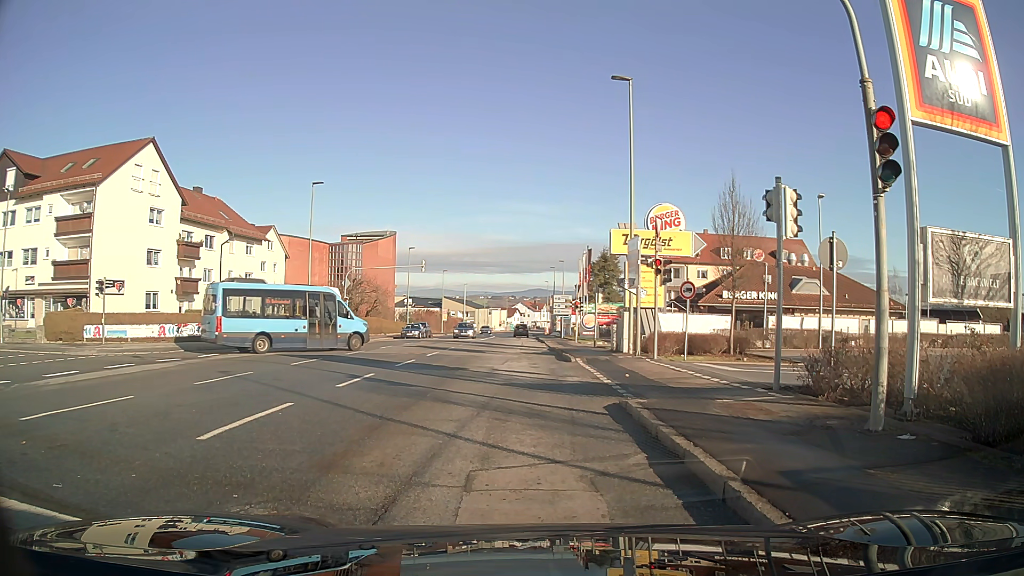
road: tertiary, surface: asphalt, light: Day
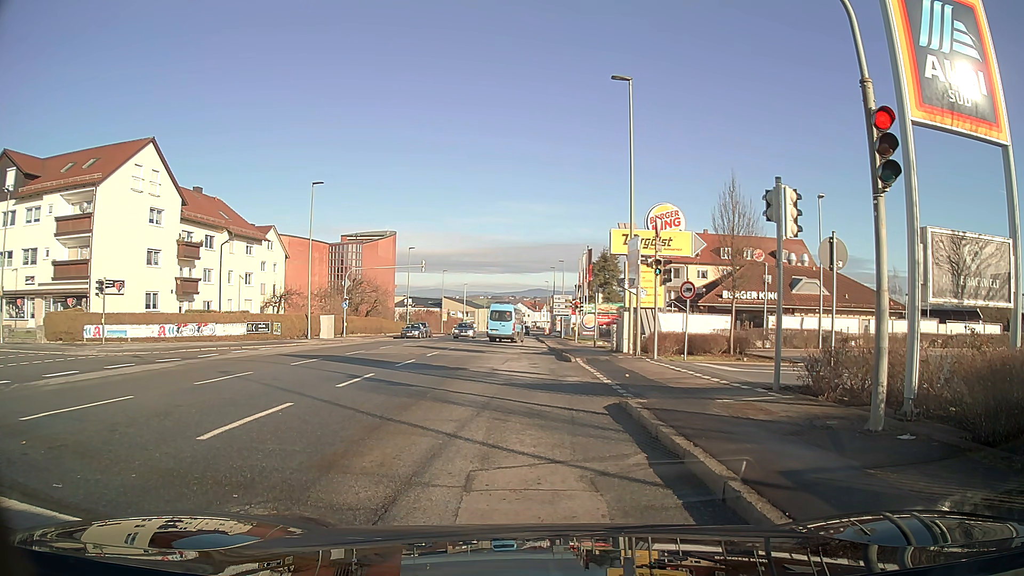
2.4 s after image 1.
(0.0, 0.0) m; 0°
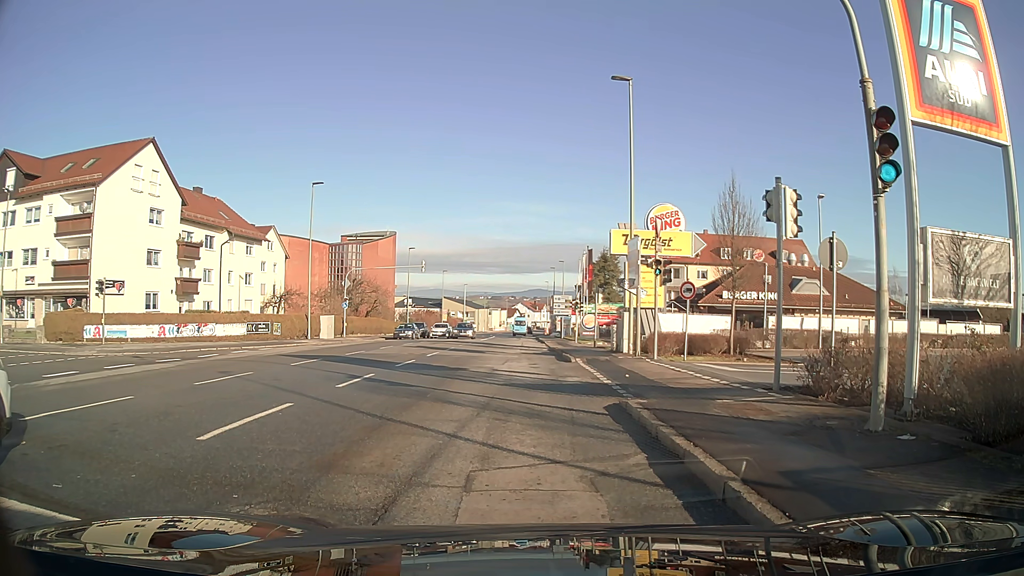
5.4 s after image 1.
(0.0, 0.0) m; 0°
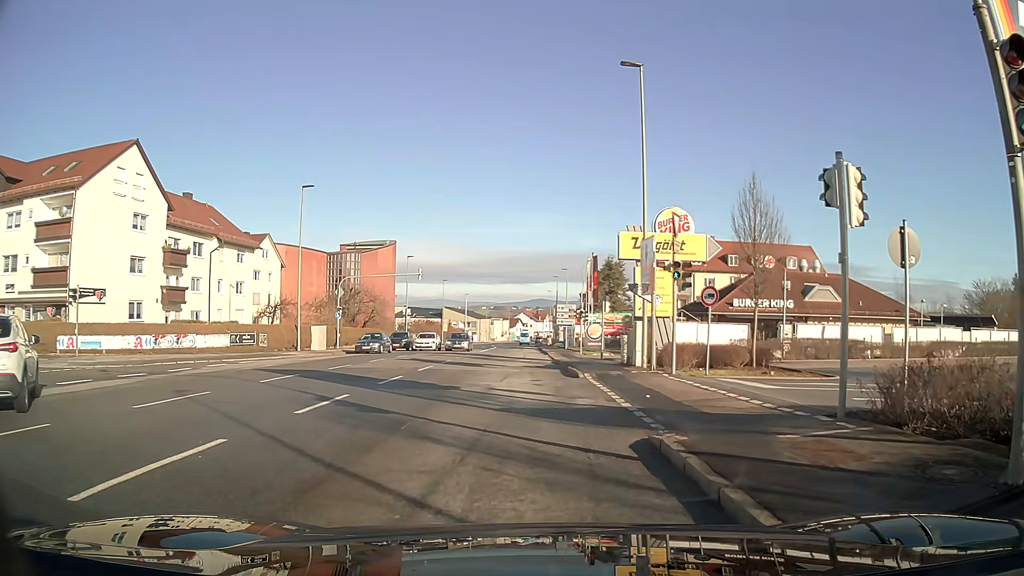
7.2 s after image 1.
(0.0, +2.7) m; 0°
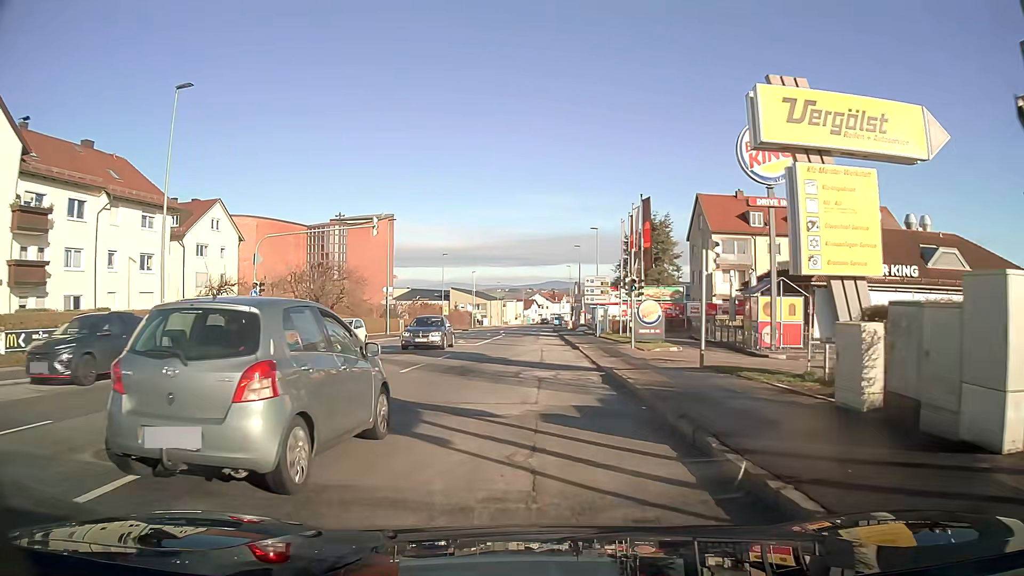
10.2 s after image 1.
(-0.2, +18.5) m; -1°
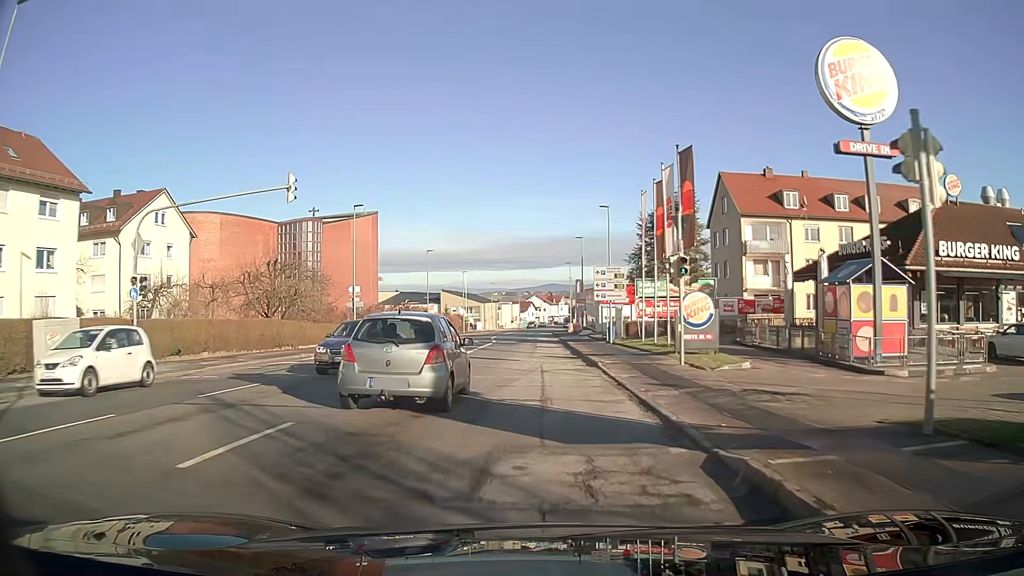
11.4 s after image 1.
(0.0, +10.6) m; 0°
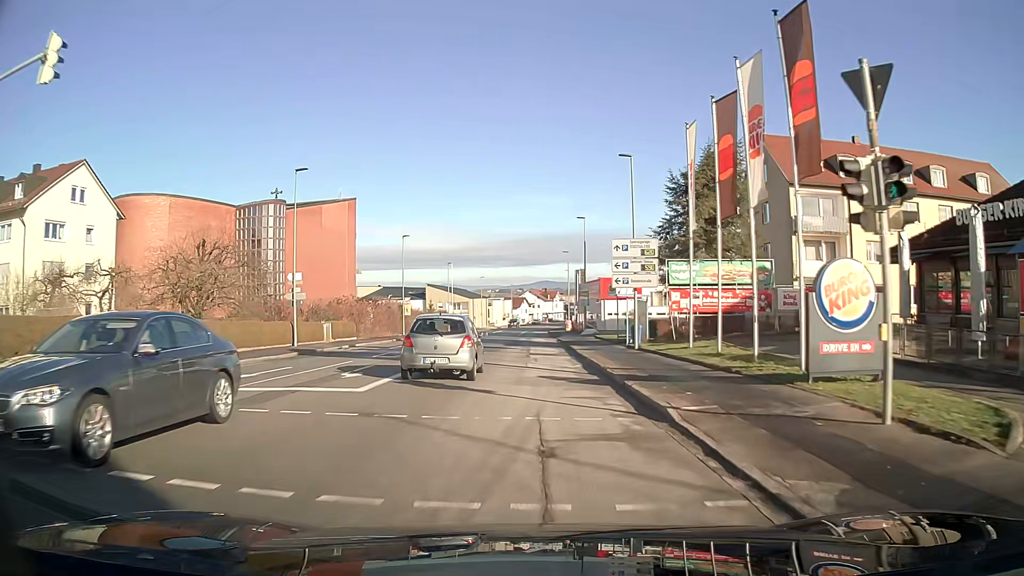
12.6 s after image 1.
(+0.1, +12.0) m; 0°
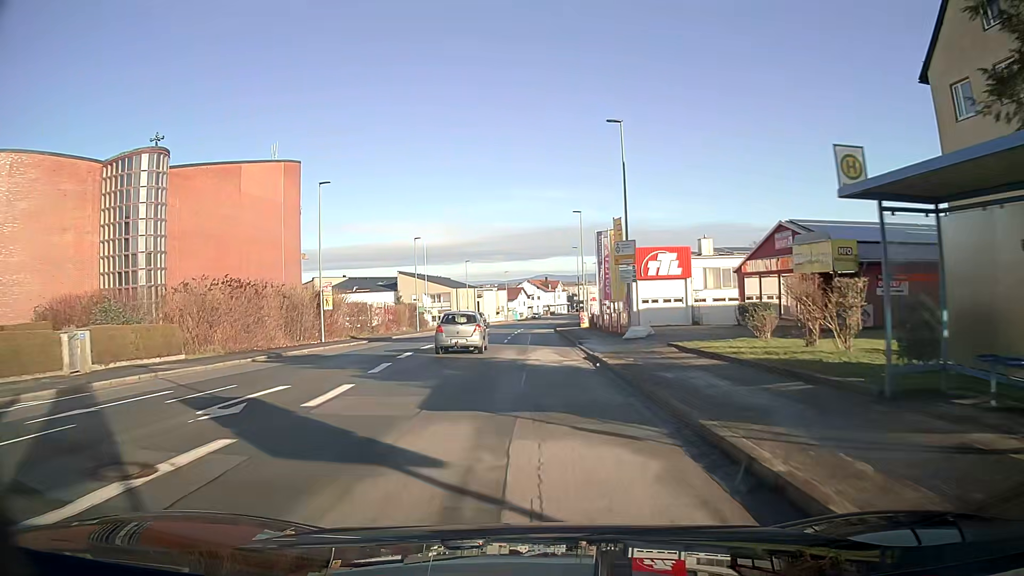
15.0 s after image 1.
(0.0, +27.9) m; 0°
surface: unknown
